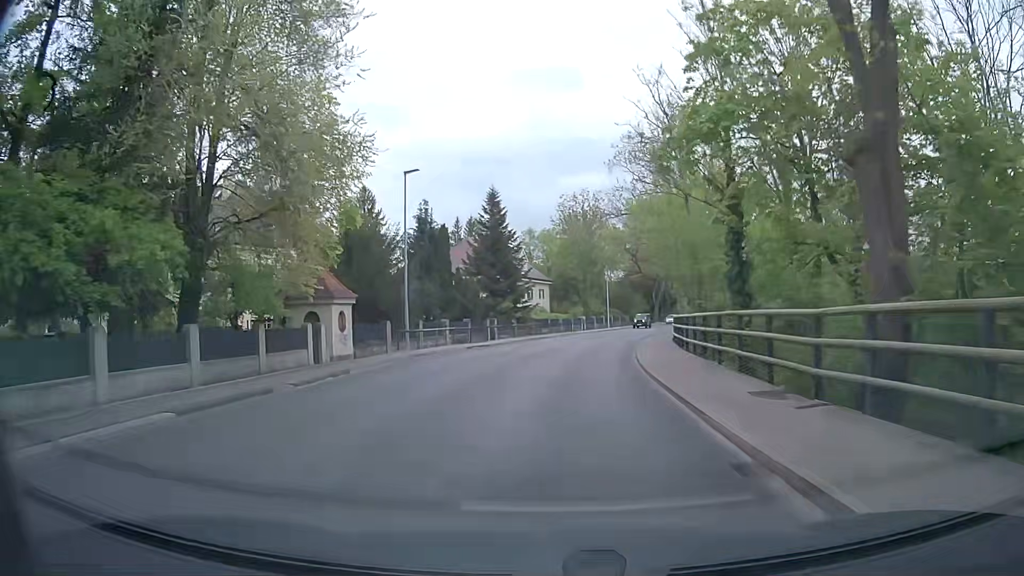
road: secondary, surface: asphalt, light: Day
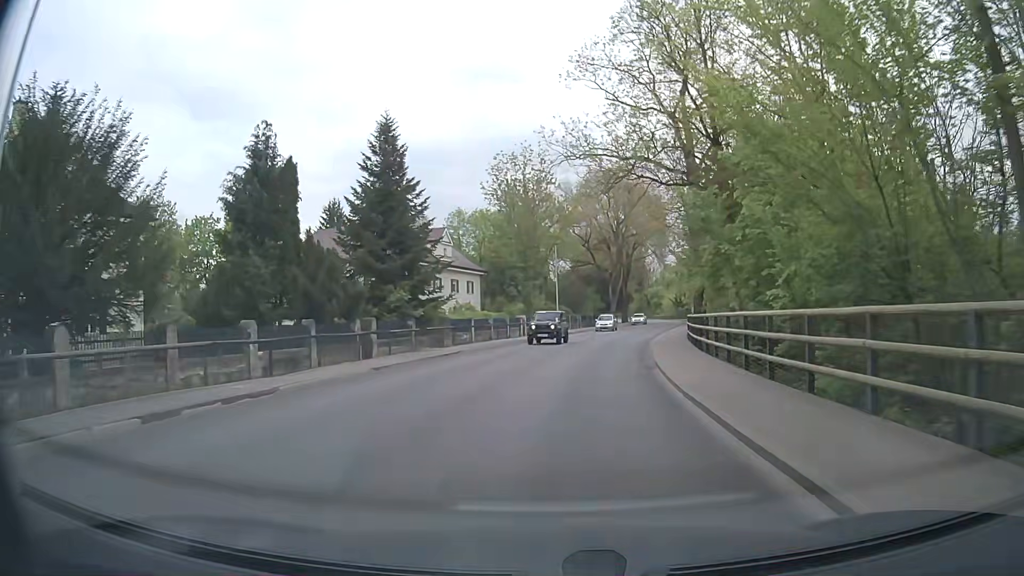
(+1.1, +22.1) m; +6°
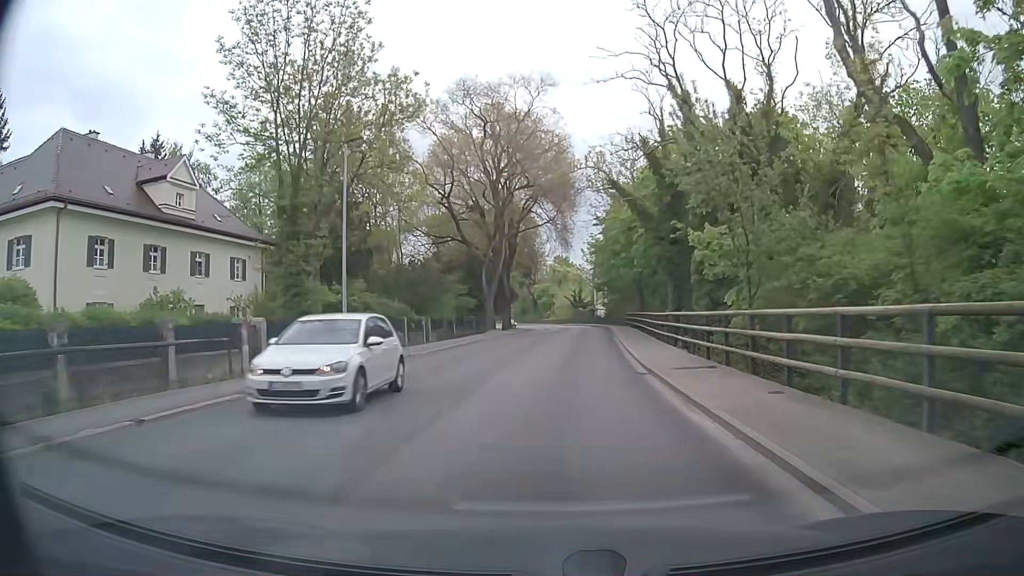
(+3.4, +36.8) m; +10°
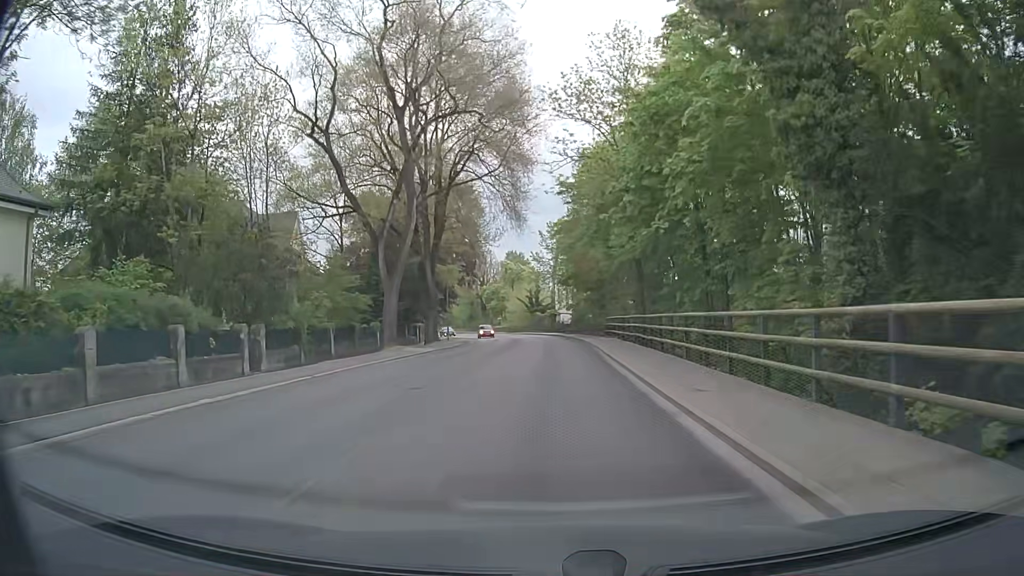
(+0.9, +22.5) m; +4°
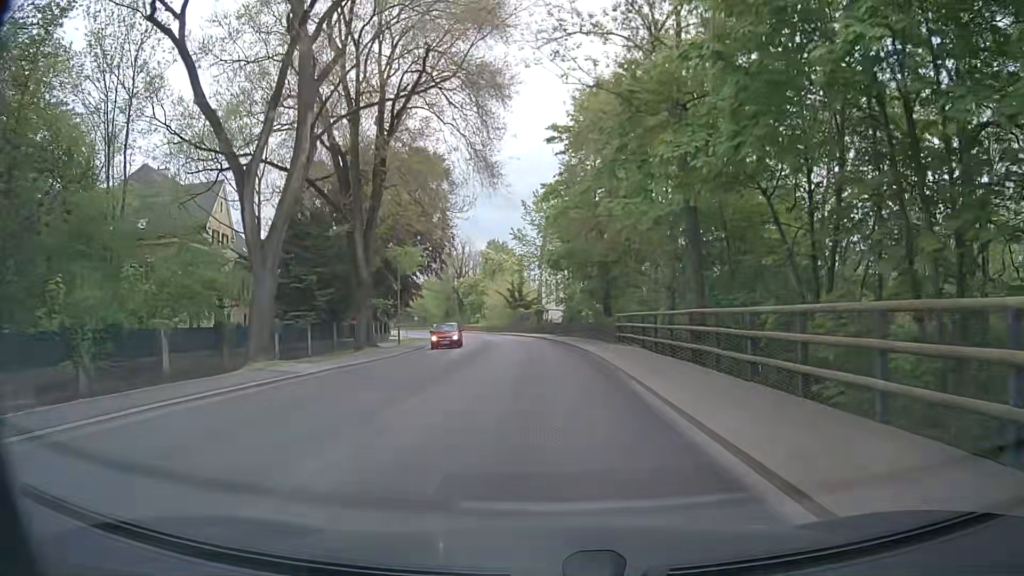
(+0.1, +14.9) m; 0°
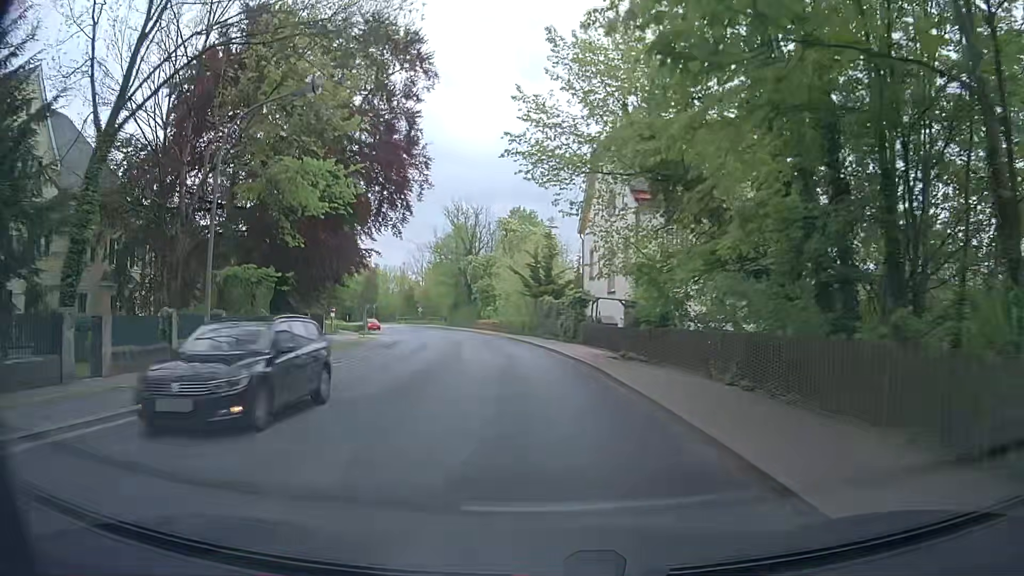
(+0.3, +28.9) m; -2°
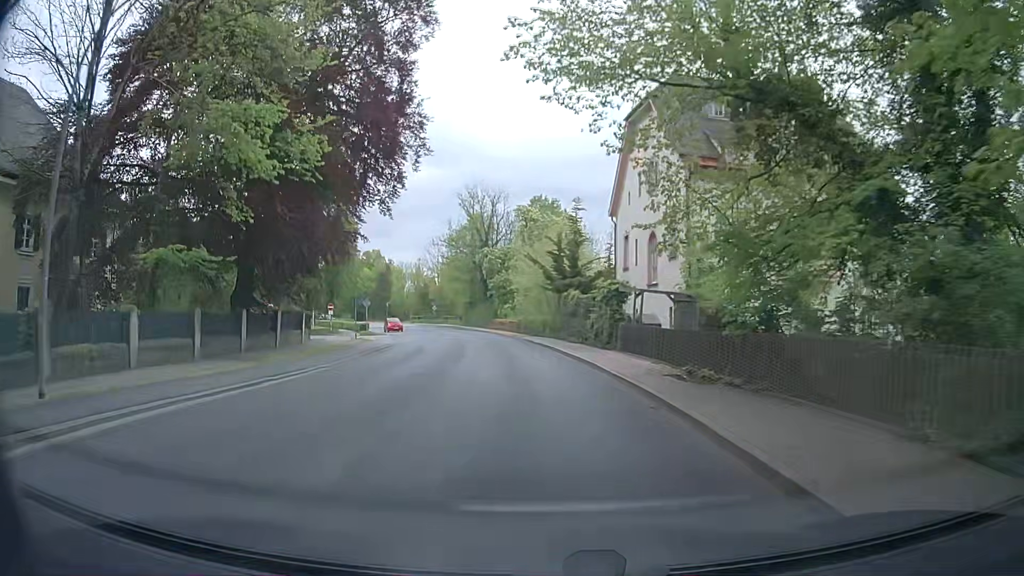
(-0.1, +7.3) m; -3°
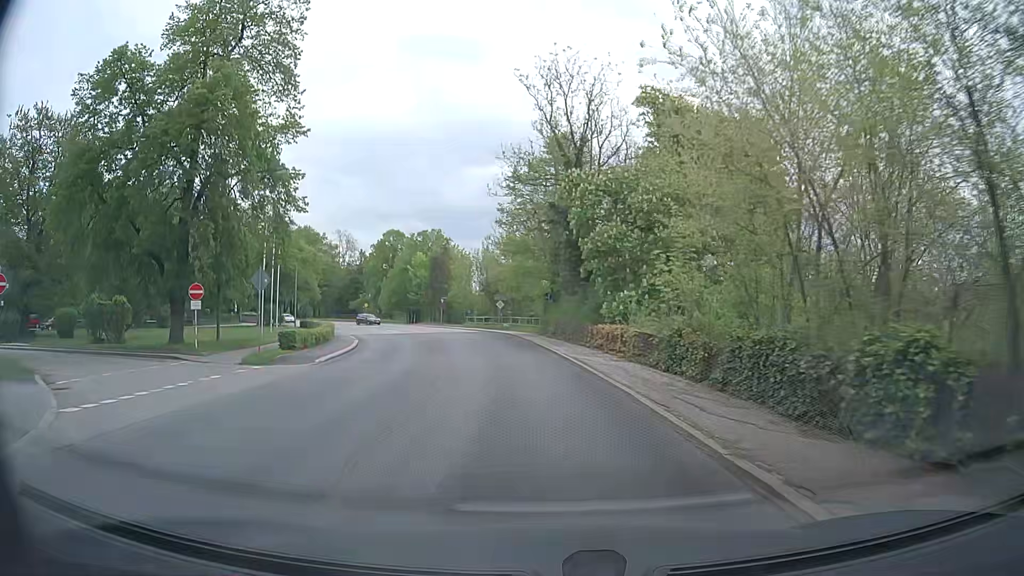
(-1.8, +36.2) m; -7°
(0, +10) (-1, +20) (-2, +30) (-3, +40) (-5, +50) (-7, +59) (-11, +69) (-15, +78) (-21, +86) (-26, +94) m
